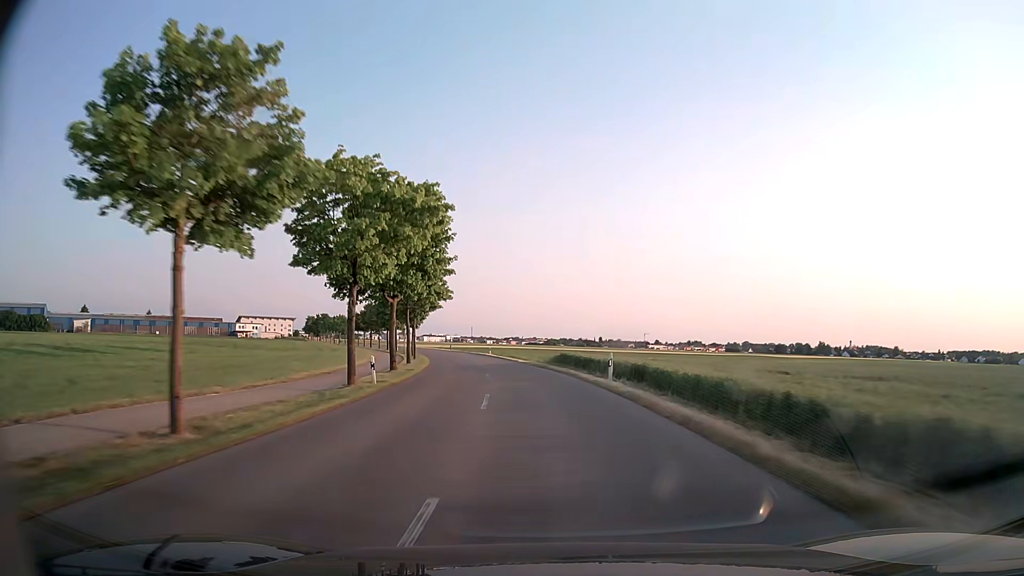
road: tertiary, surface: asphalt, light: Day
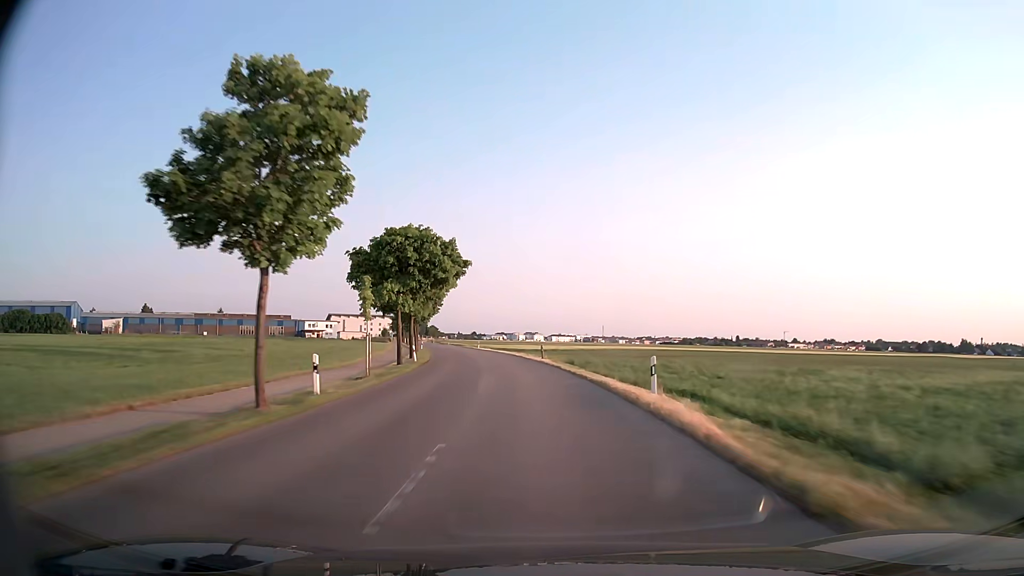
(-5.3, +57.5) m; -11°
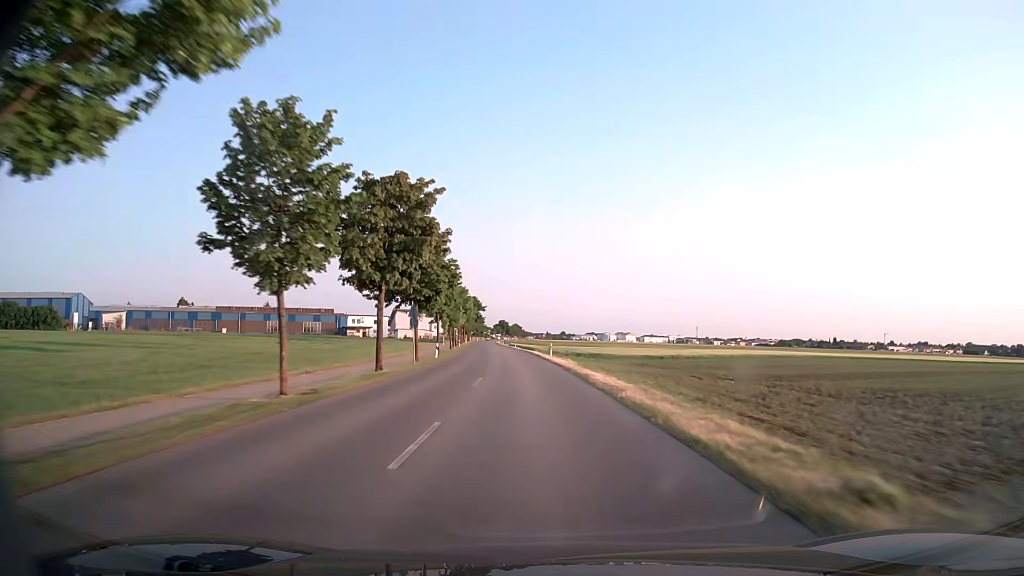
(-3.4, +46.0) m; -8°
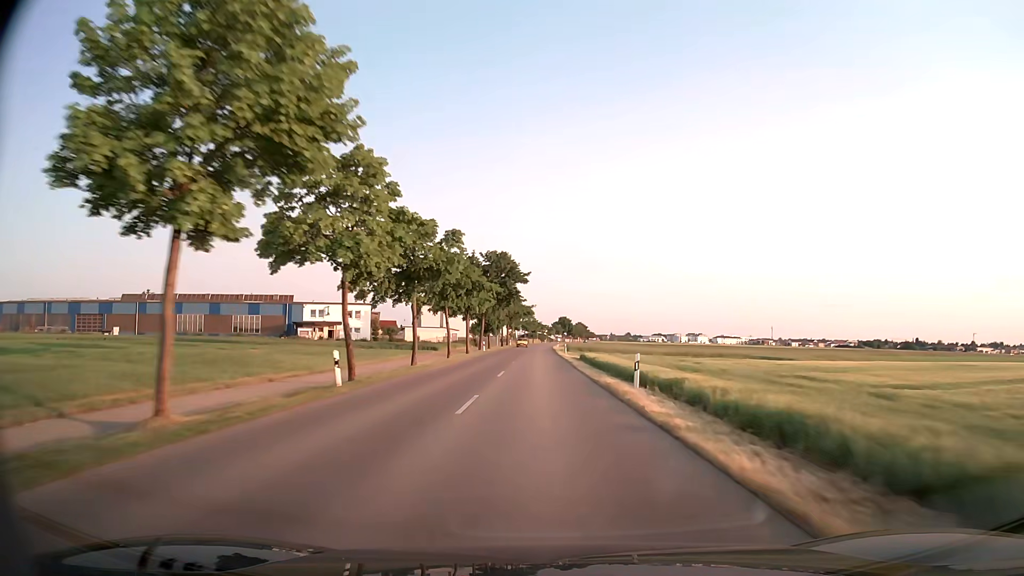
(-5.3, +79.0) m; -5°
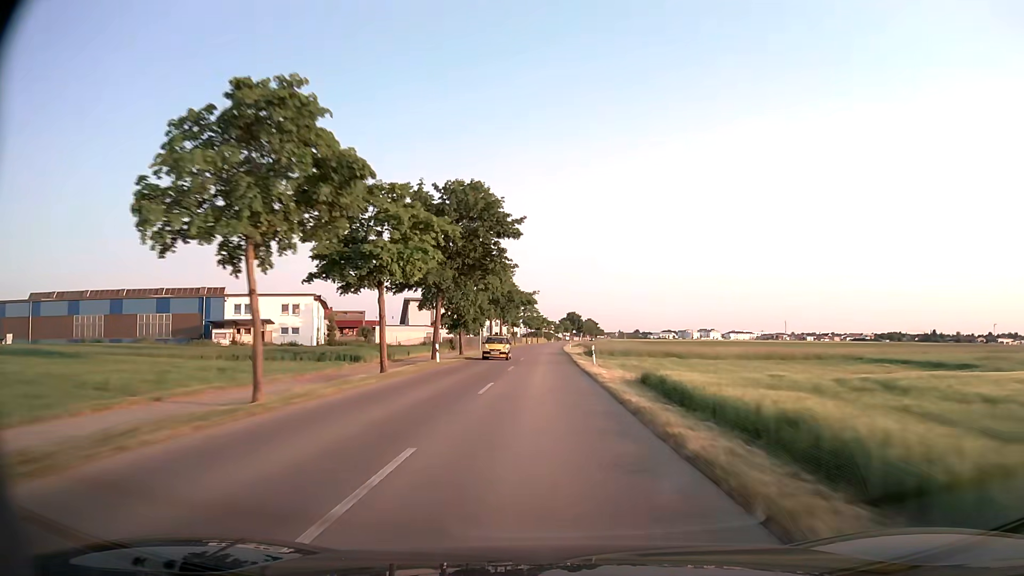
(-0.1, +31.9) m; 0°
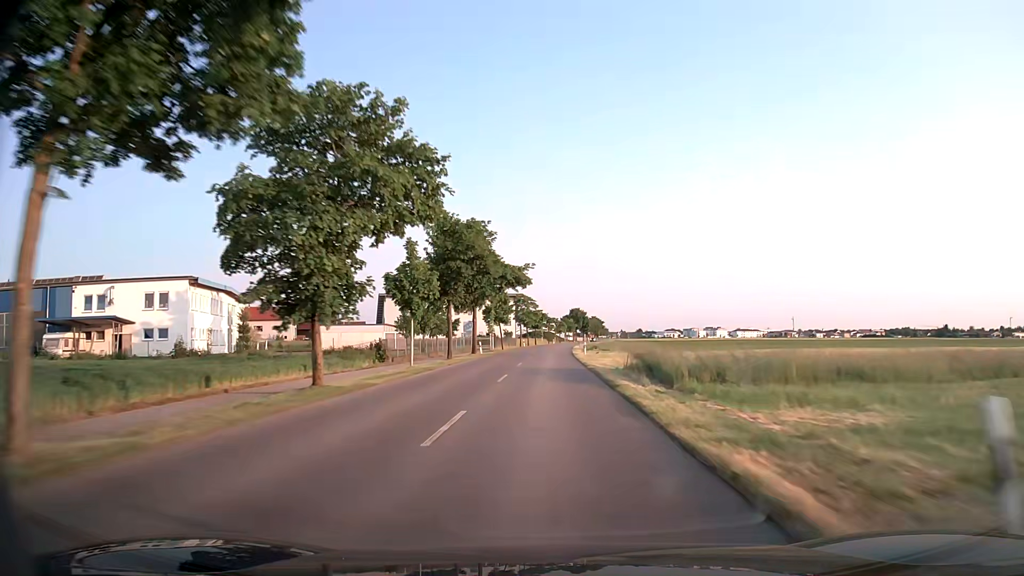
(-0.1, +31.7) m; 0°
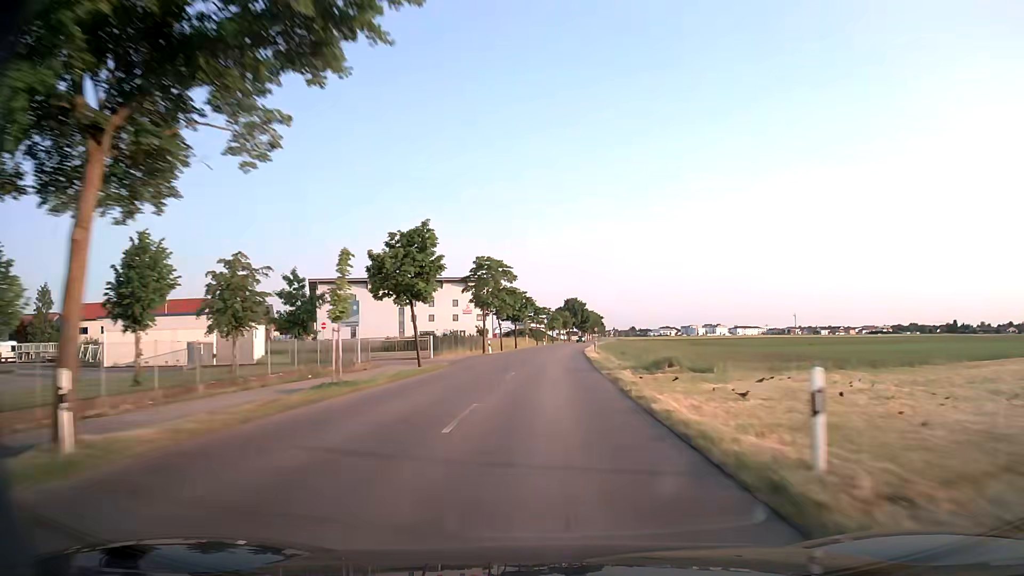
(+0.3, +46.8) m; +1°
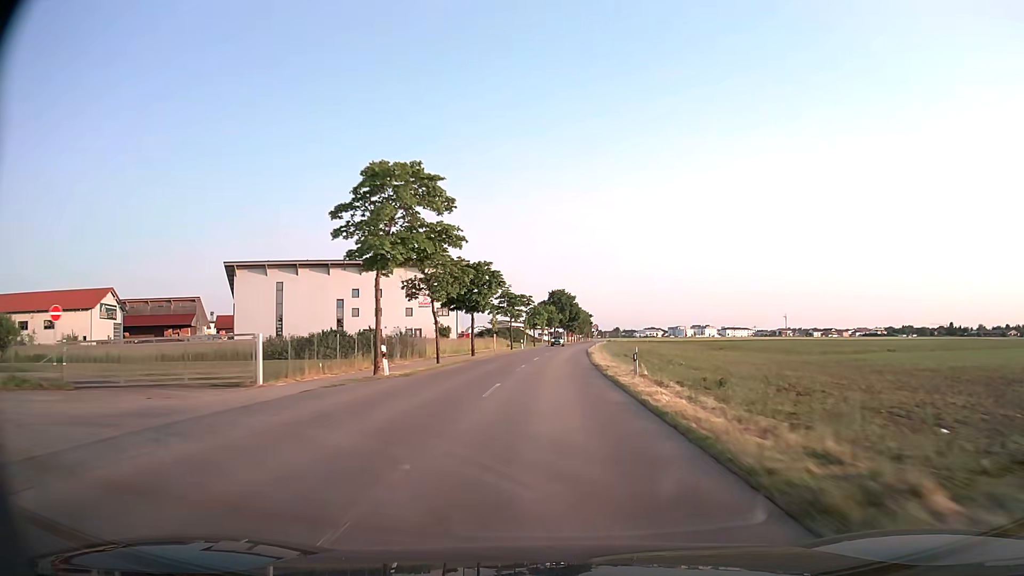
(+0.3, +30.3) m; +1°
(0, +10) (0, +20) (0, +30) (+1, +40) (+1, +50) (+2, +60) (+3, +70) (+3, +80) (+4, +90) (+5, +100) m
